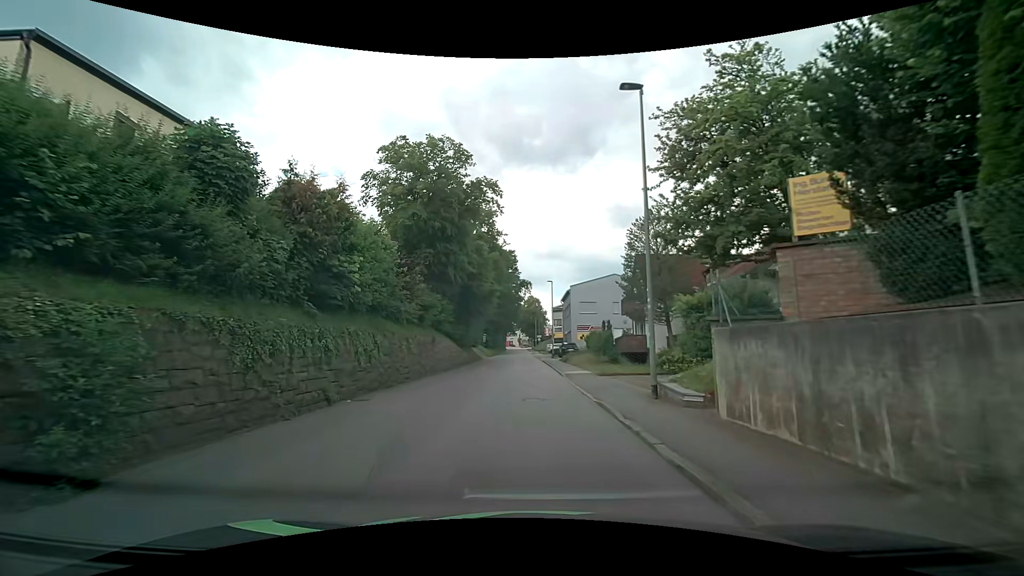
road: tertiary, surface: asphalt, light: Day
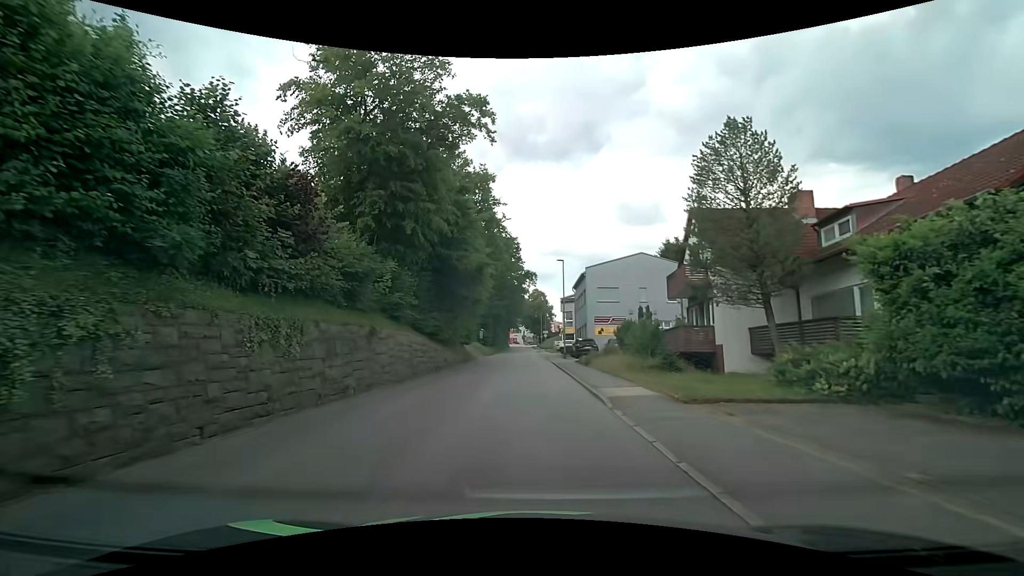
(0.0, +11.8) m; 0°
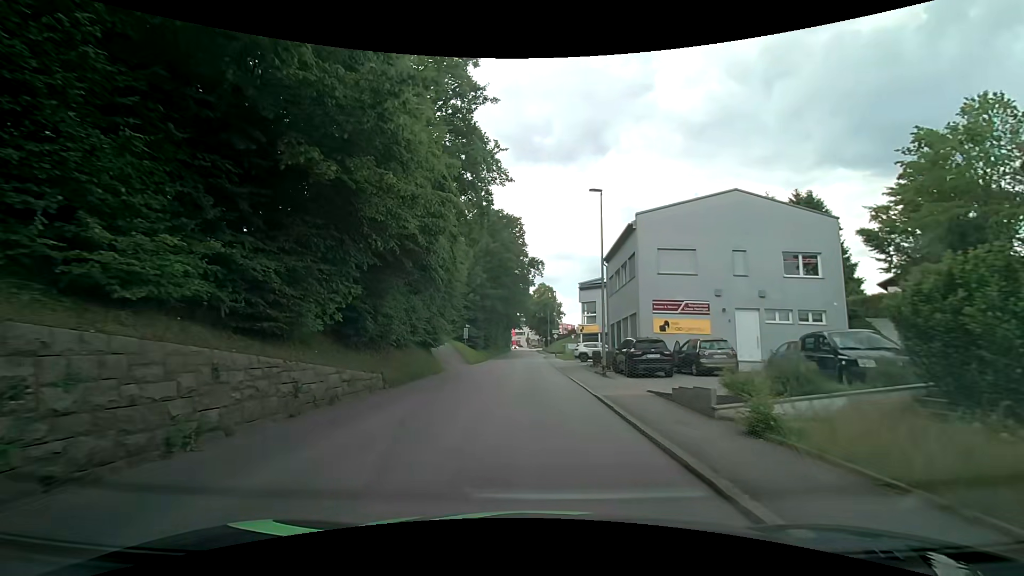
(-0.3, +20.1) m; -1°
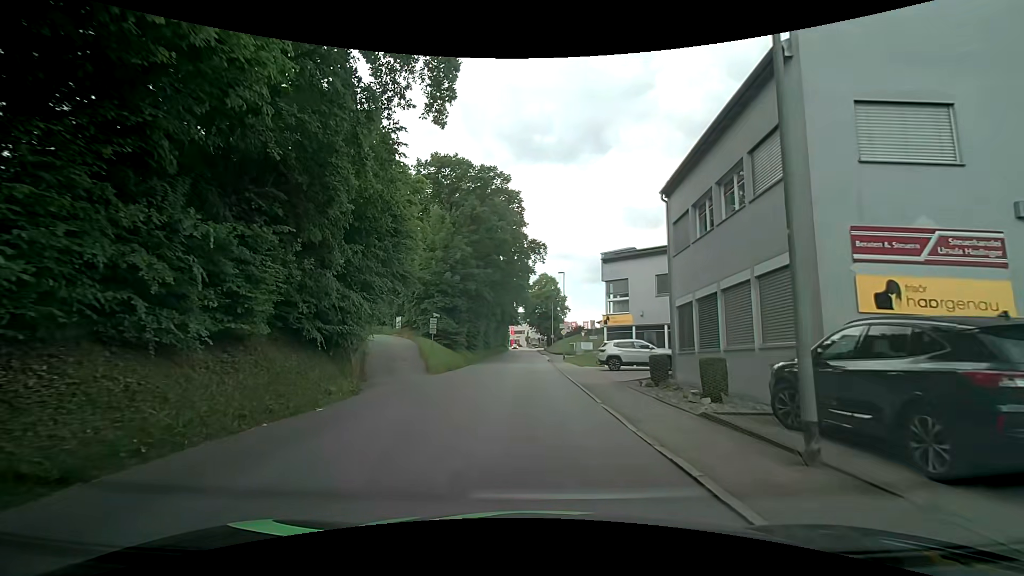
(+0.2, +15.8) m; +1°
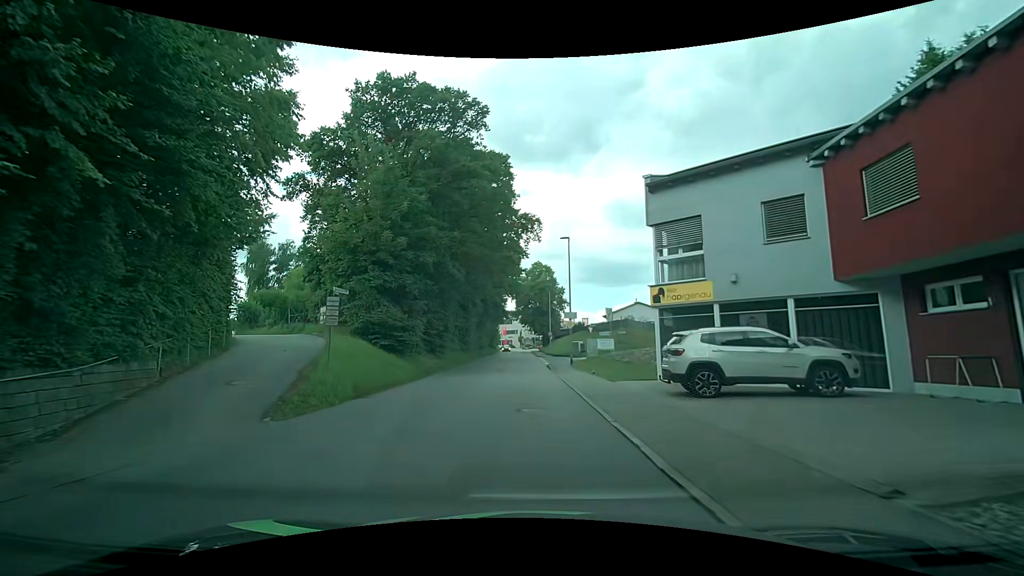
(-0.1, +14.9) m; 0°
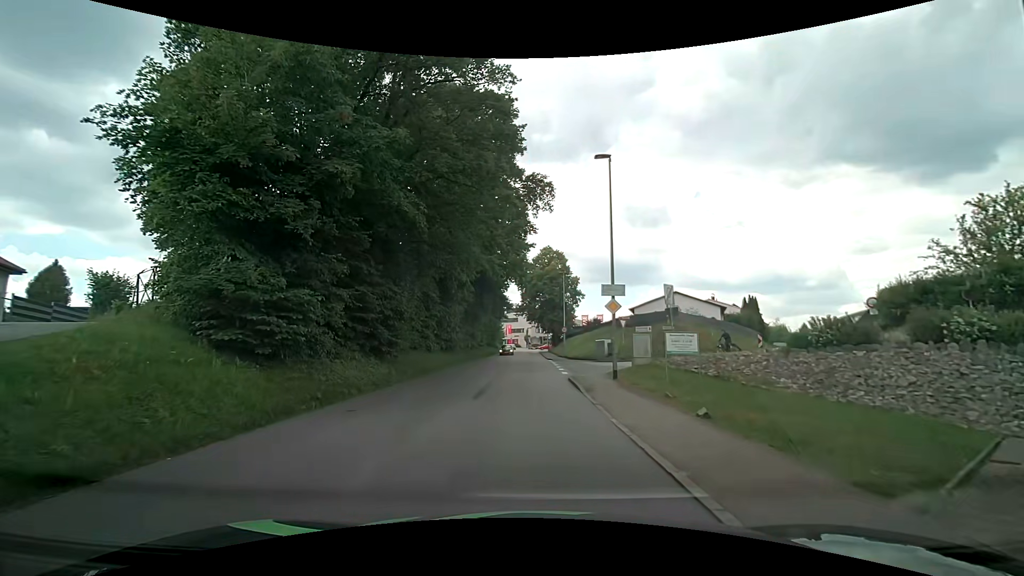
(-0.2, +13.8) m; -2°
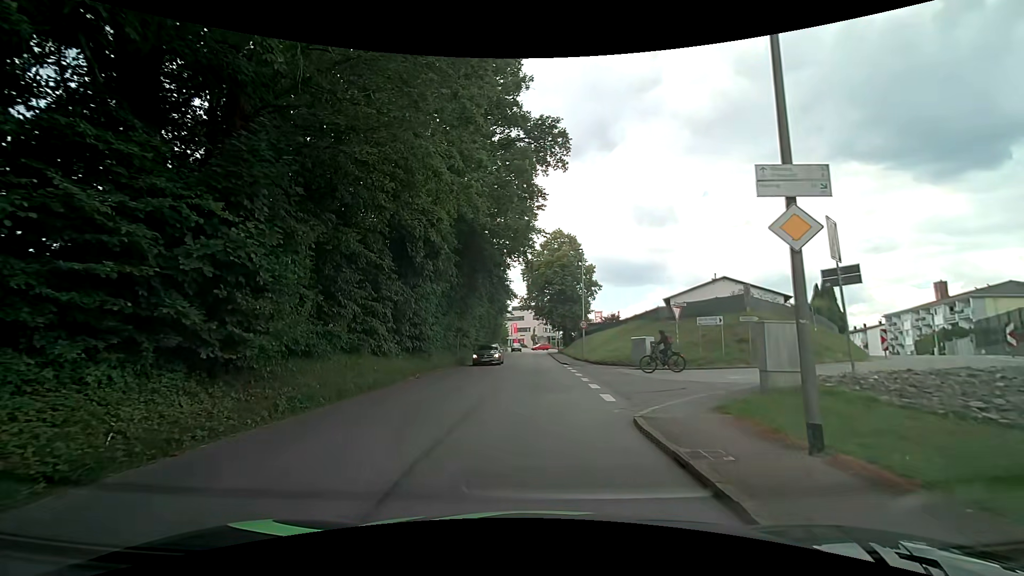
(+0.2, +11.3) m; +1°
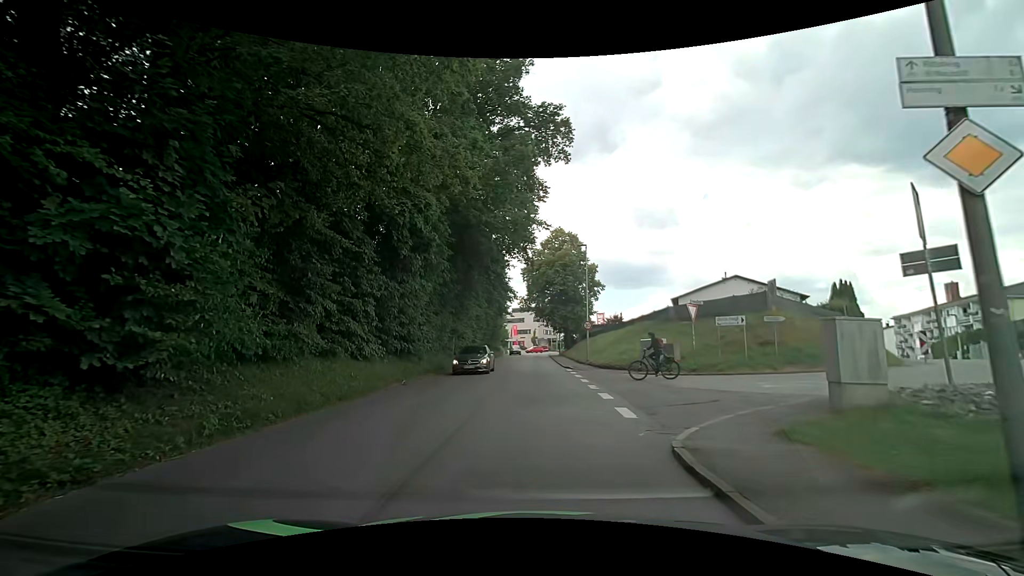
(0.0, +2.3) m; -1°
